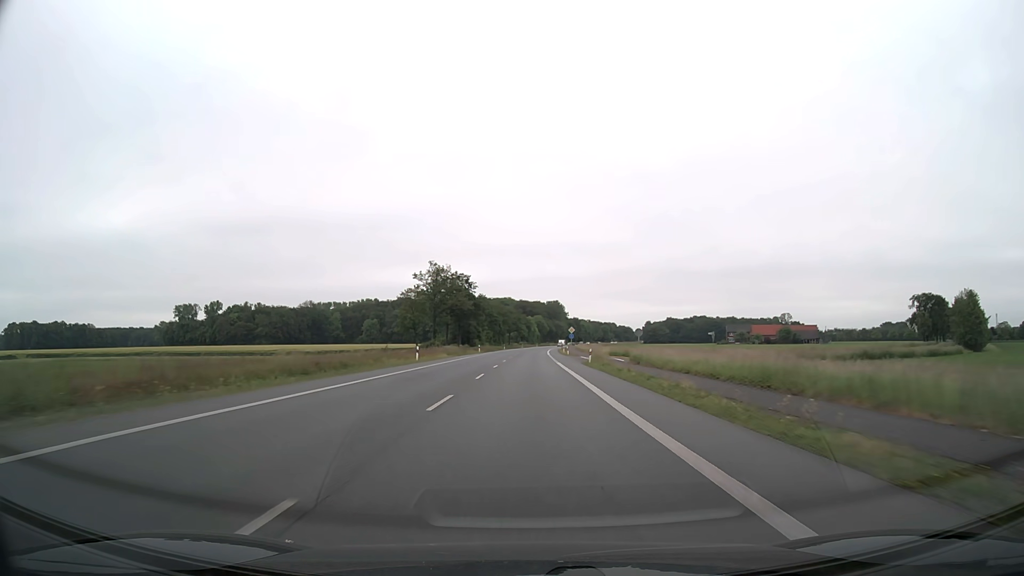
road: primary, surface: asphalt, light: Day
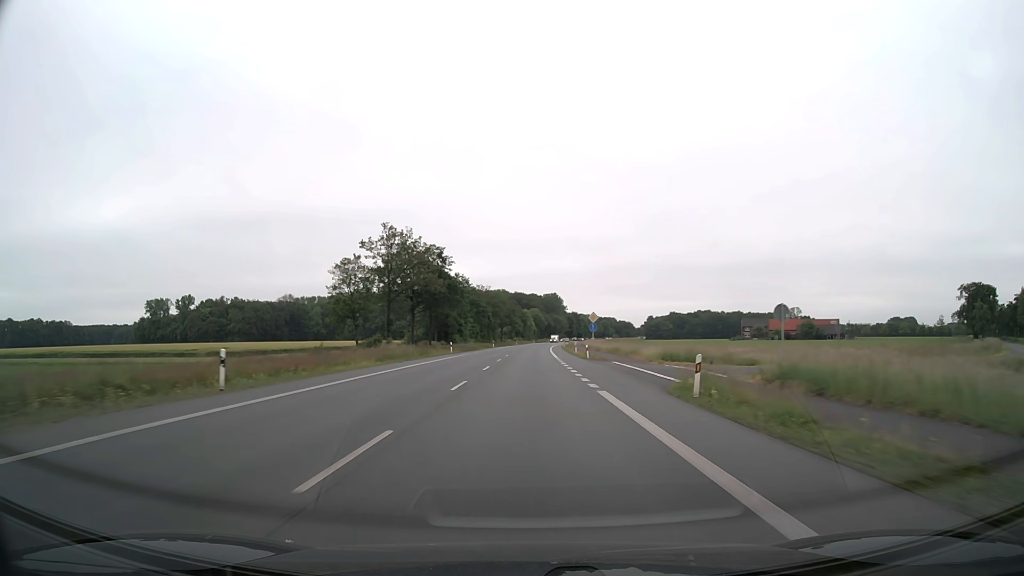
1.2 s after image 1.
(+0.1, +31.5) m; 0°
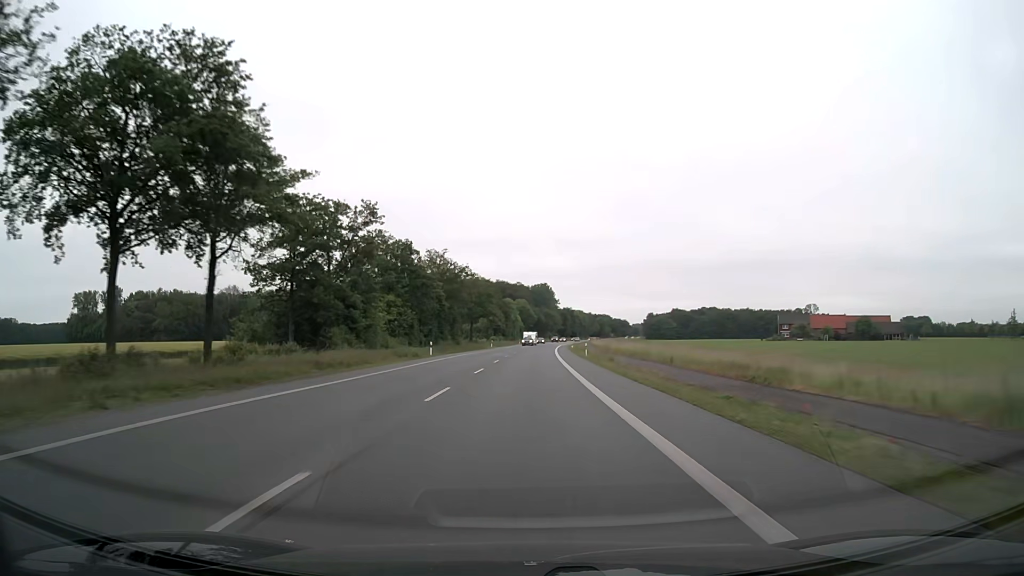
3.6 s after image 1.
(+0.6, +63.1) m; +1°
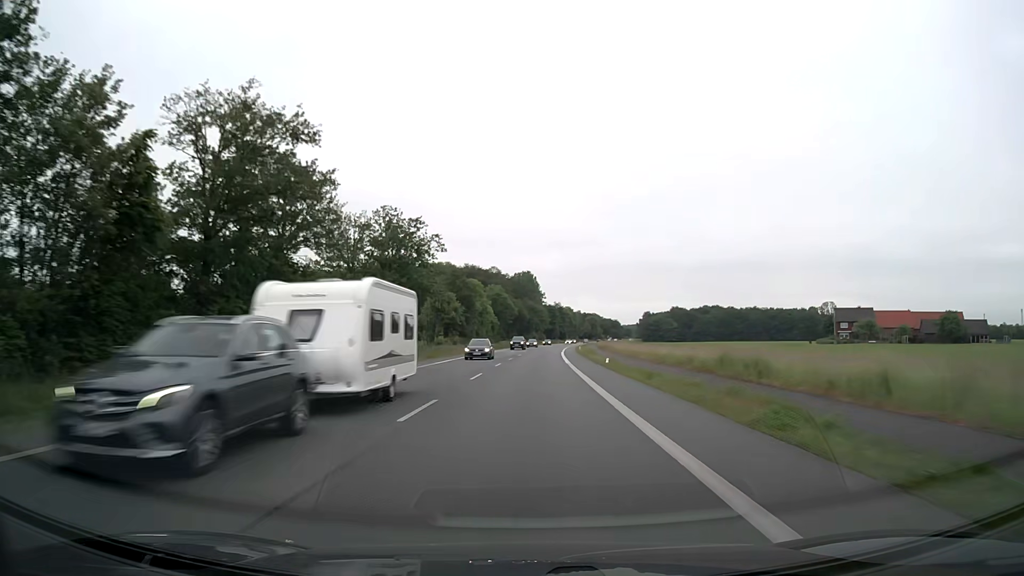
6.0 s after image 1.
(+1.0, +63.2) m; +2°
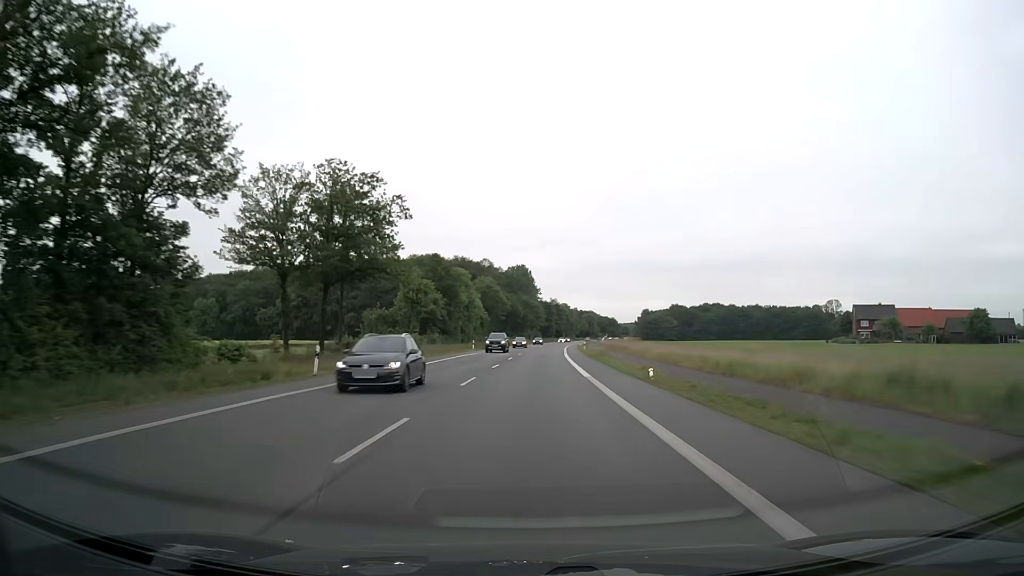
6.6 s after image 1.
(0.0, +15.8) m; 0°
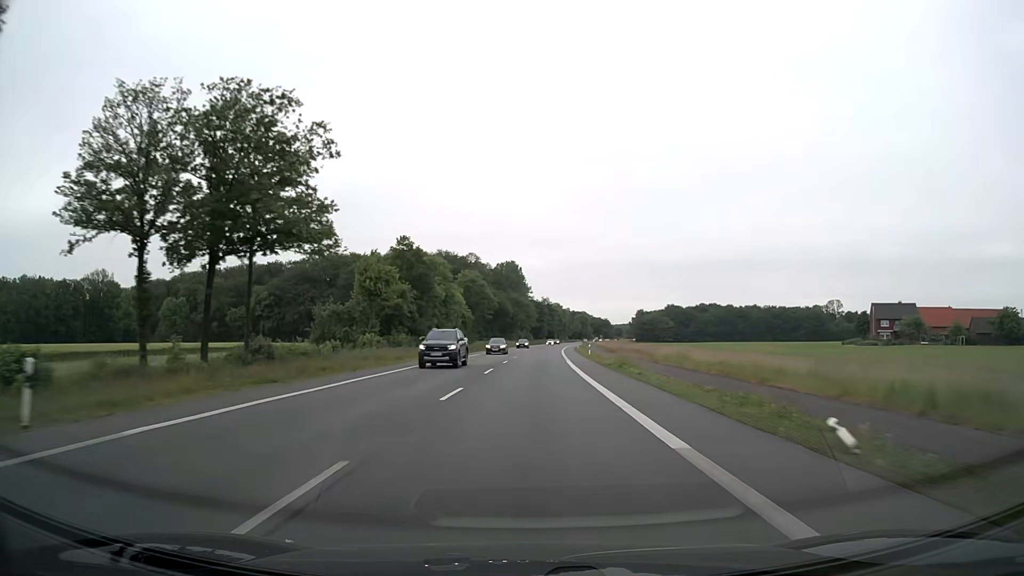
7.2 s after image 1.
(+0.1, +15.8) m; +1°
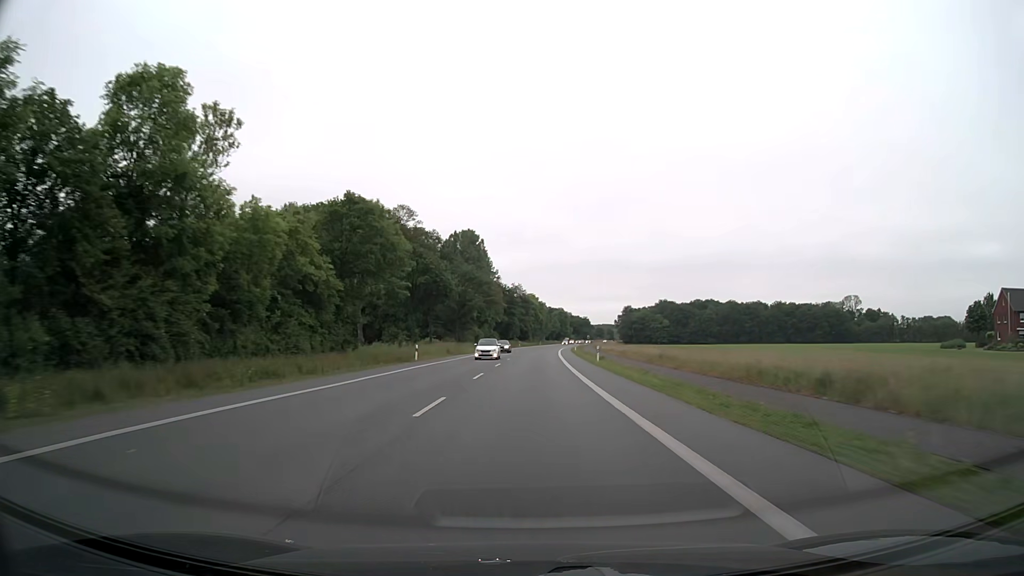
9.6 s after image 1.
(+1.6, +63.1) m; +3°
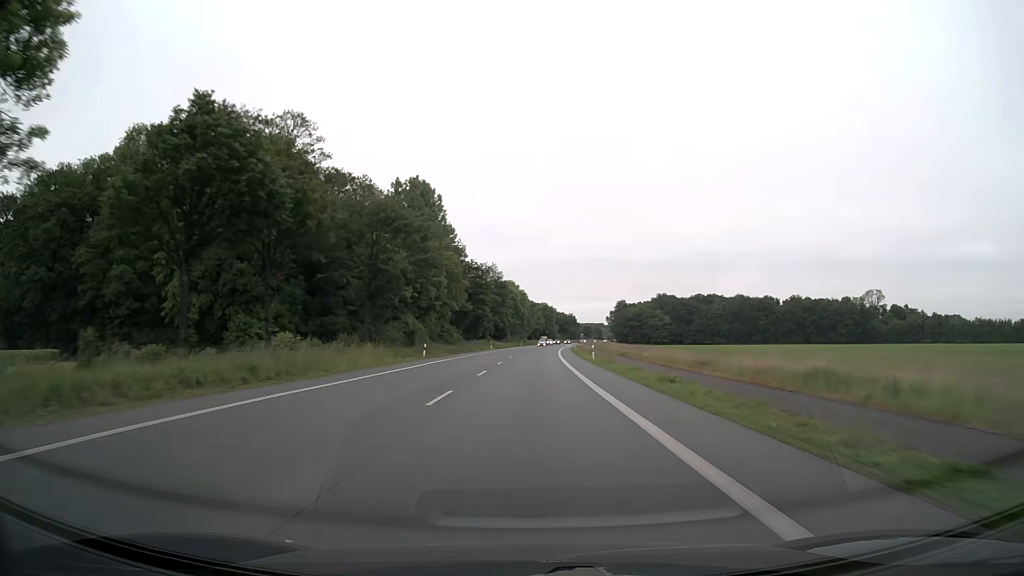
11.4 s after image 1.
(+0.8, +47.4) m; +2°
